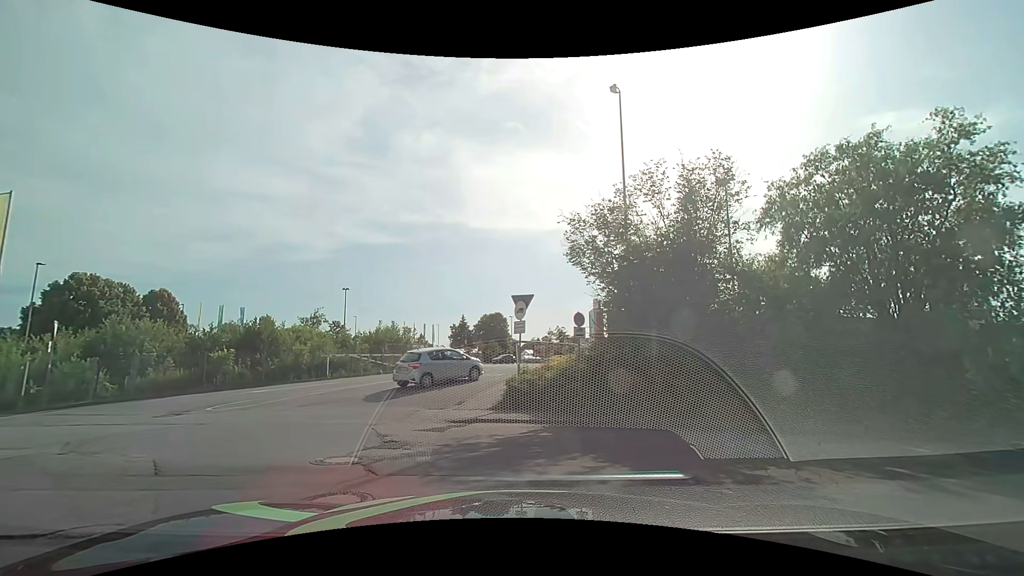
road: residential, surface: asphalt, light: Day
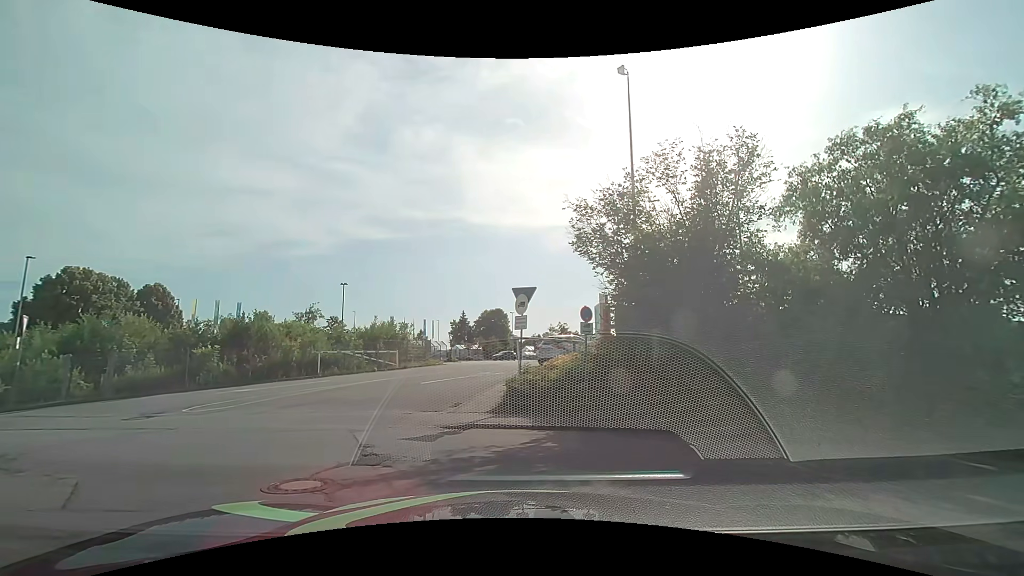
(0.0, +1.3) m; 0°
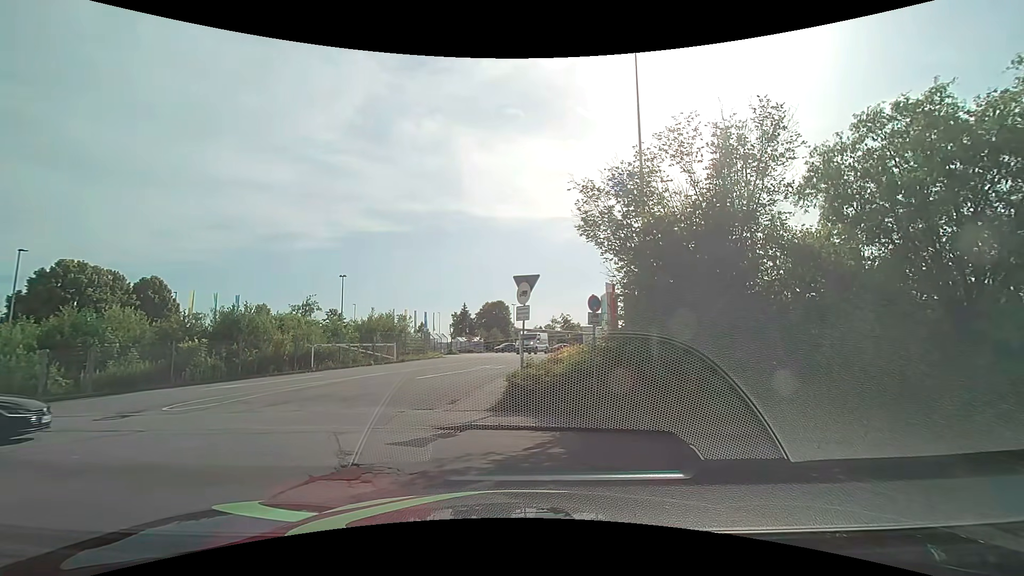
(0.0, +1.0) m; 0°
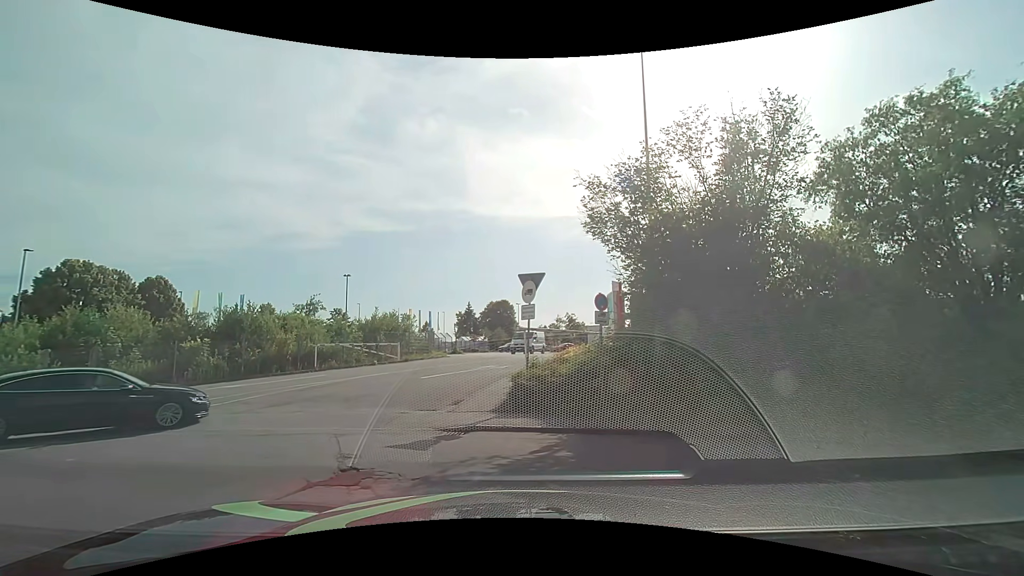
(0.0, +0.3) m; 0°
